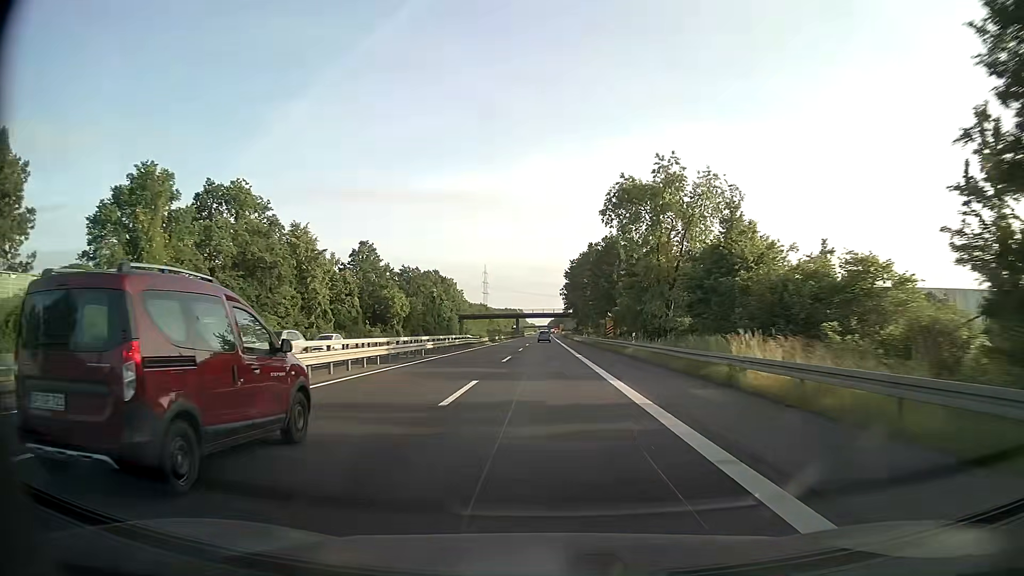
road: trunk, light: Day
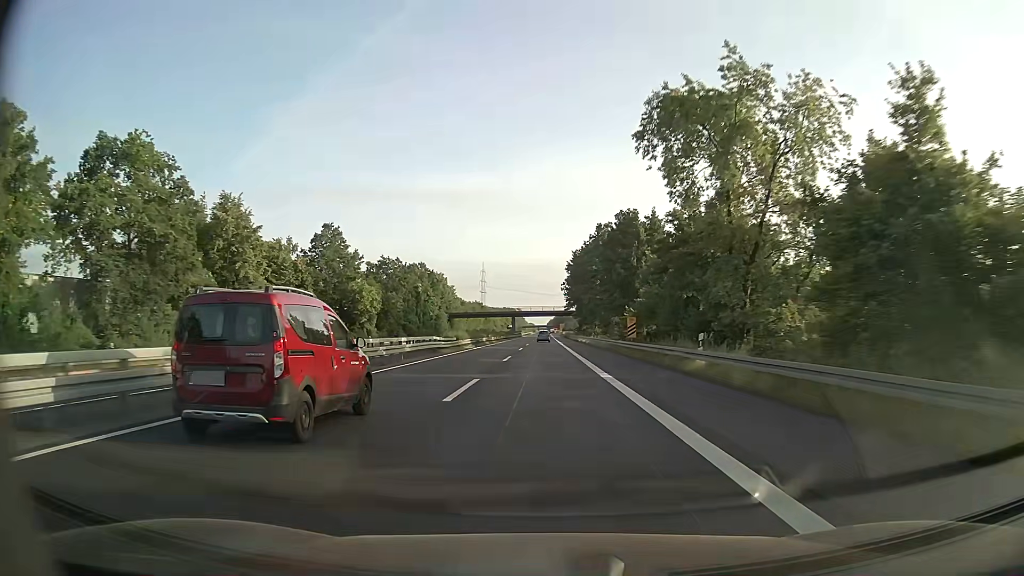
(0.0, +17.2) m; 0°
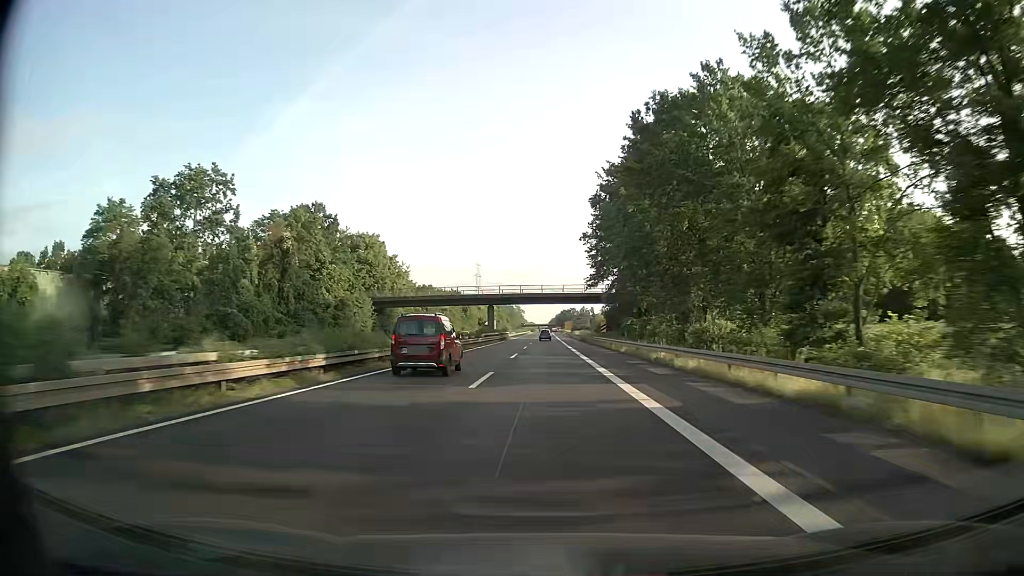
(0.0, +68.9) m; 0°
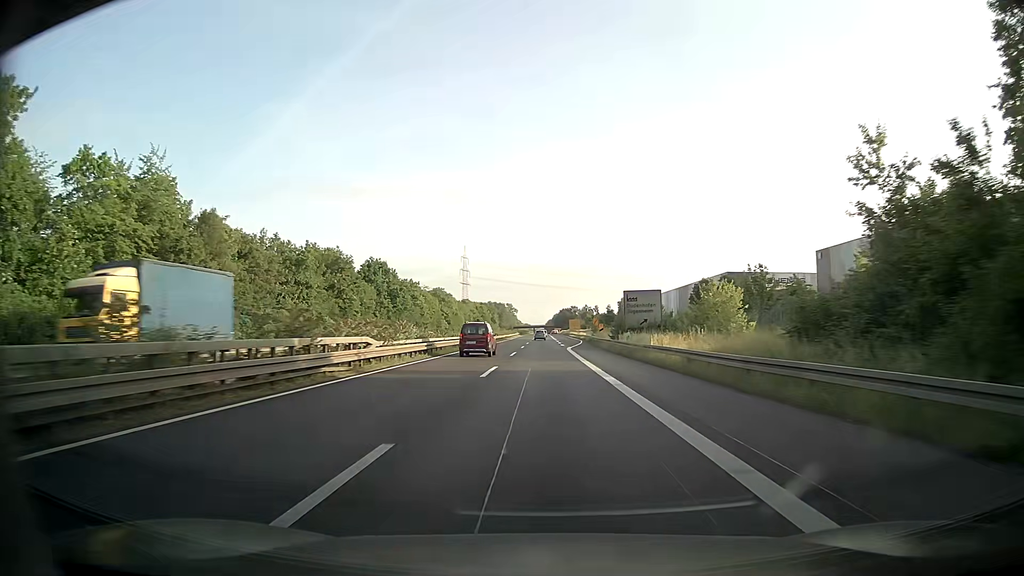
(-0.2, +86.2) m; 0°
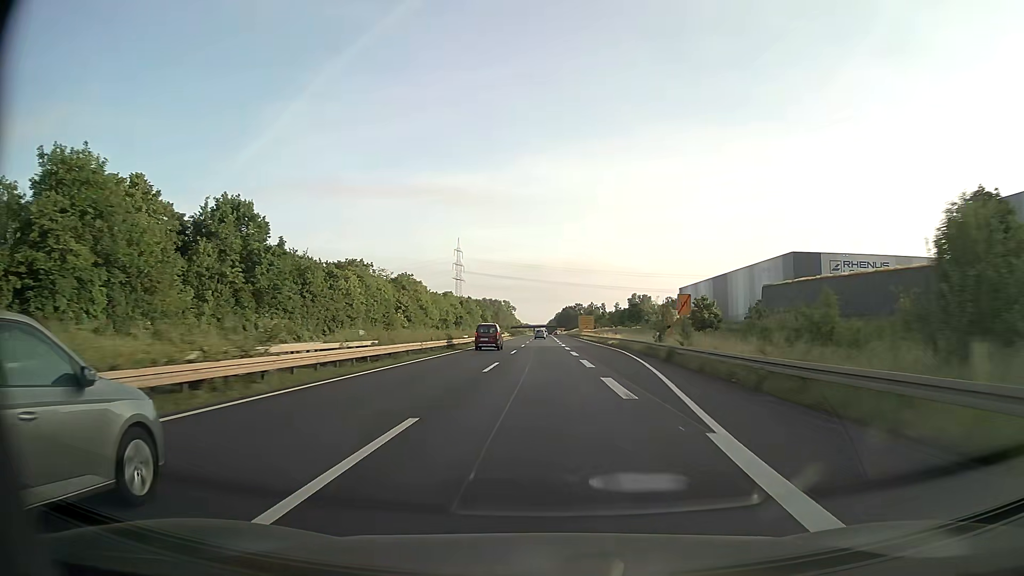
(-0.1, +51.7) m; 0°
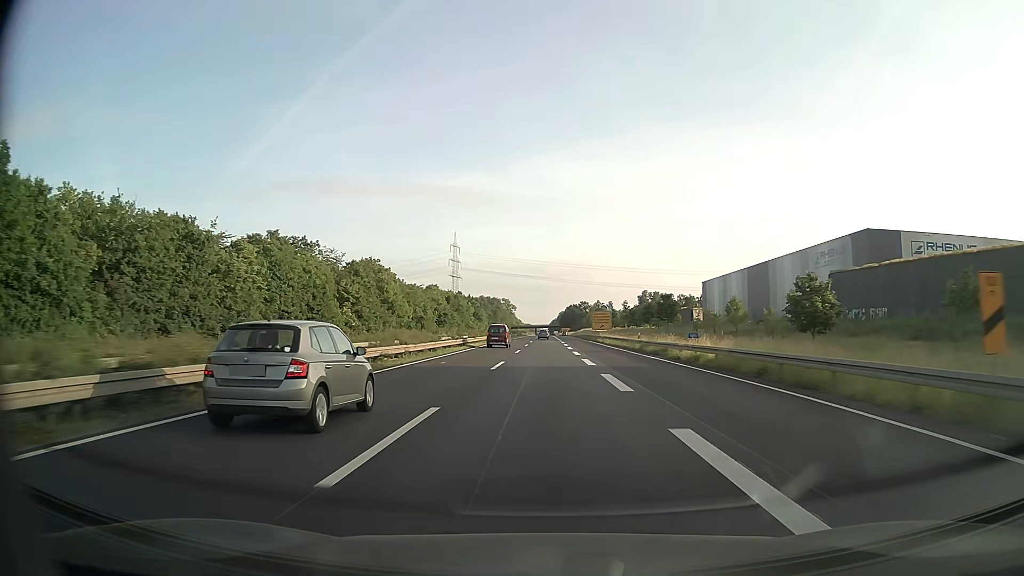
(-0.1, +34.5) m; 0°
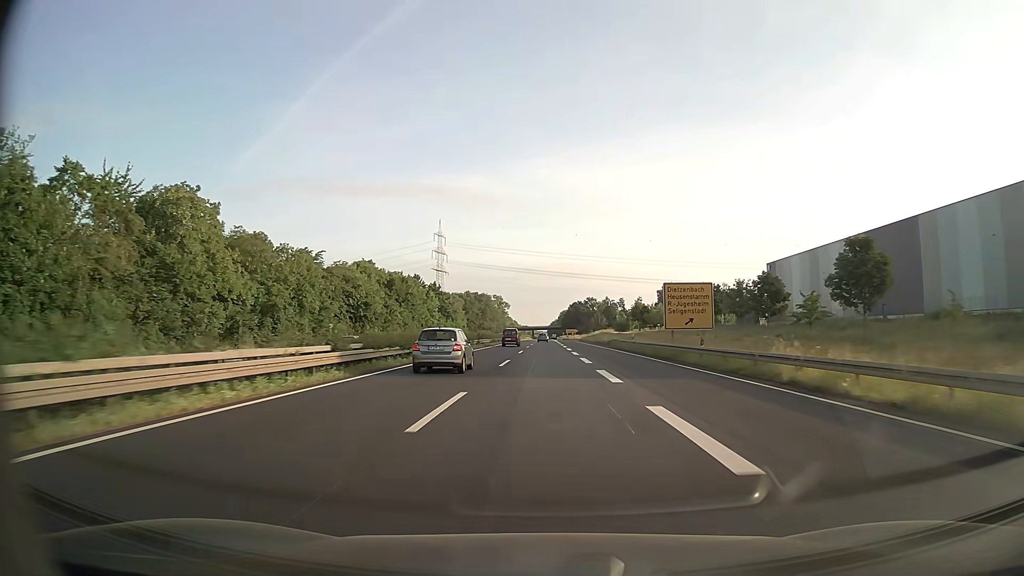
(+0.1, +68.9) m; 0°
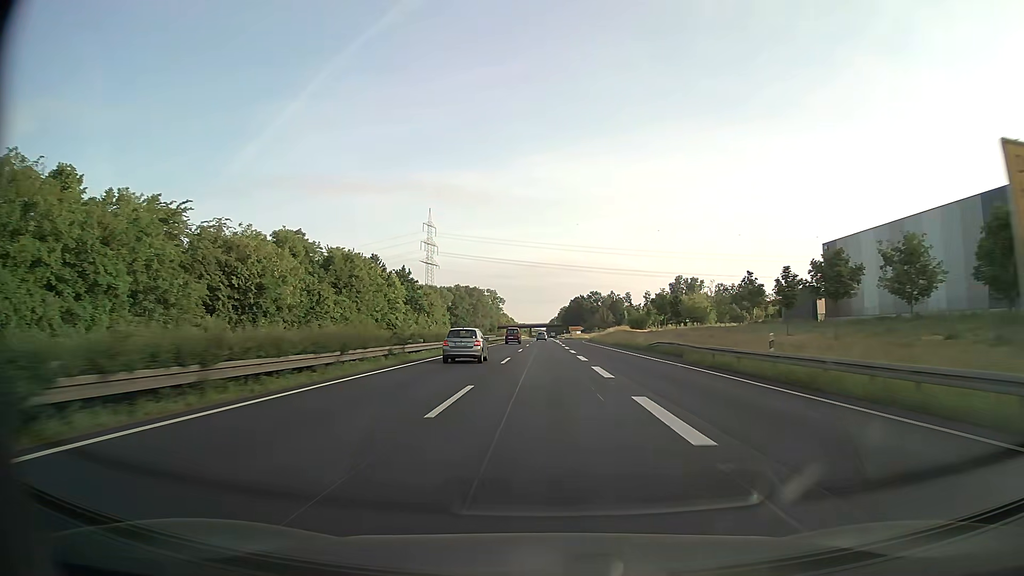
(+0.1, +34.5) m; 0°
(0, +10) (0, +20) (0, +30) (0, +40) (0, +50) (0, +60) (0, +70) (0, +80) (0, +90) (0, +100) m
